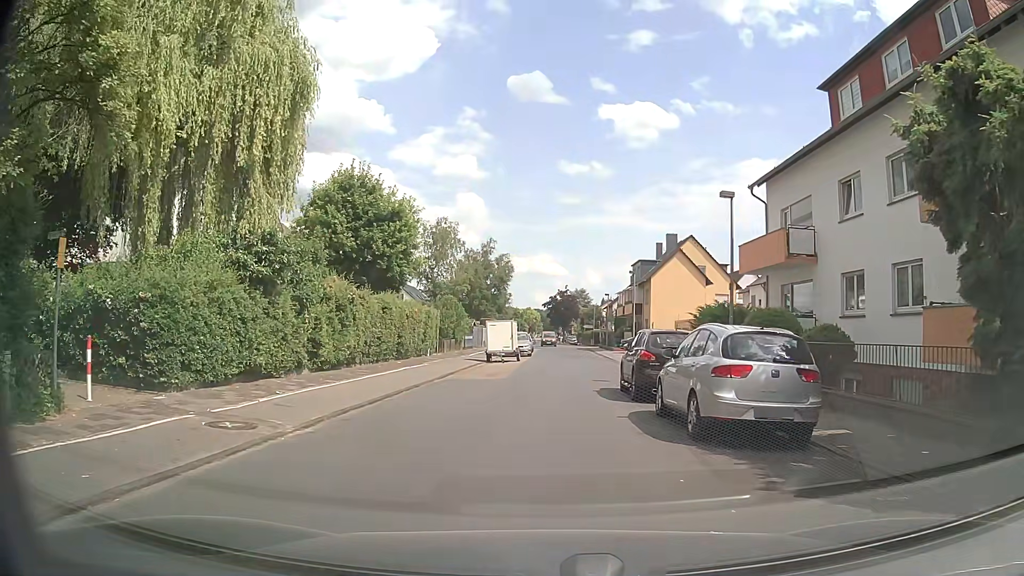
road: residential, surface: asphalt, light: Day
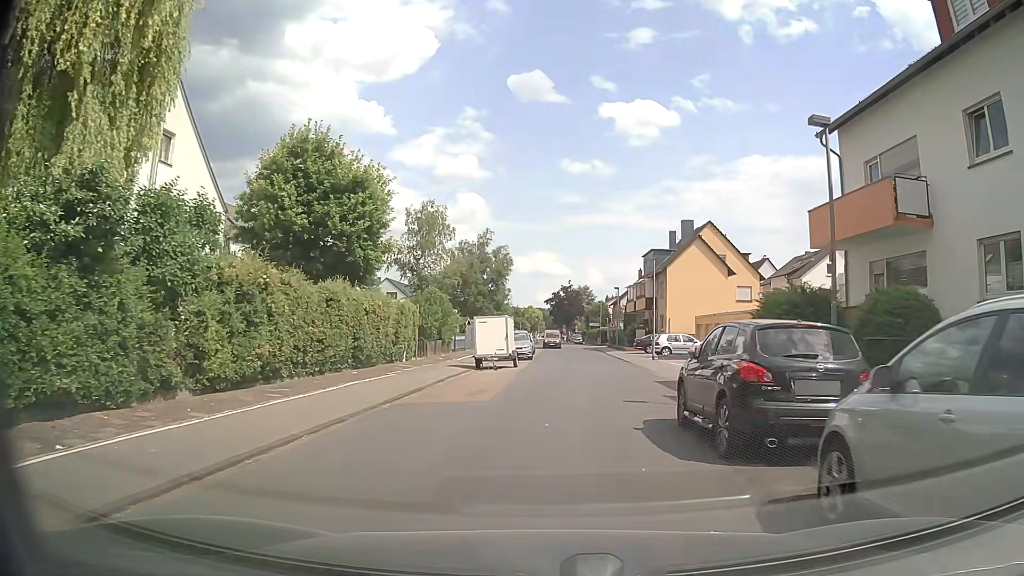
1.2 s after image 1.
(0.0, +7.4) m; 0°
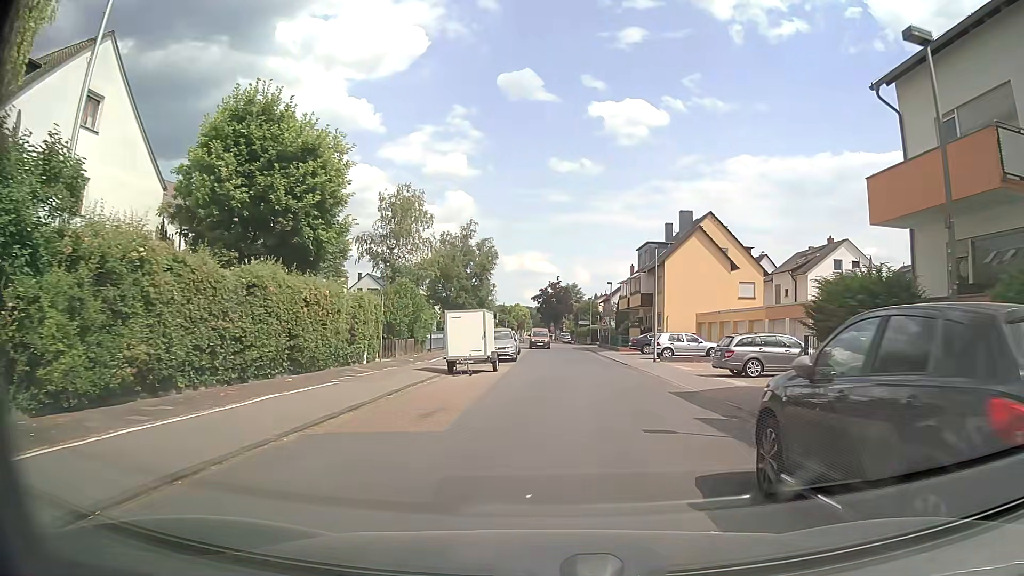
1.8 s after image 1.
(0.0, +4.7) m; +2°
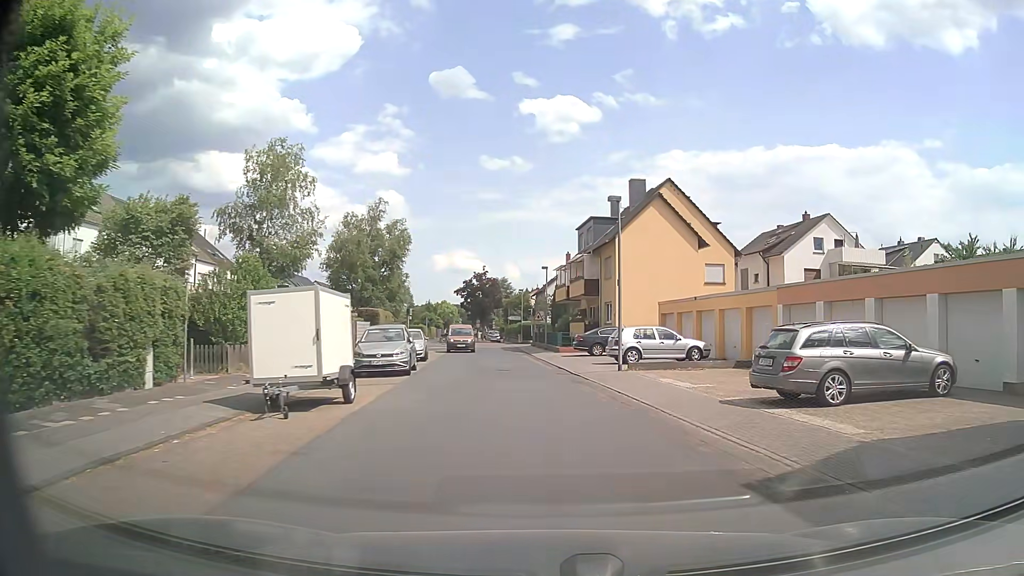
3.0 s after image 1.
(+0.5, +11.0) m; +5°
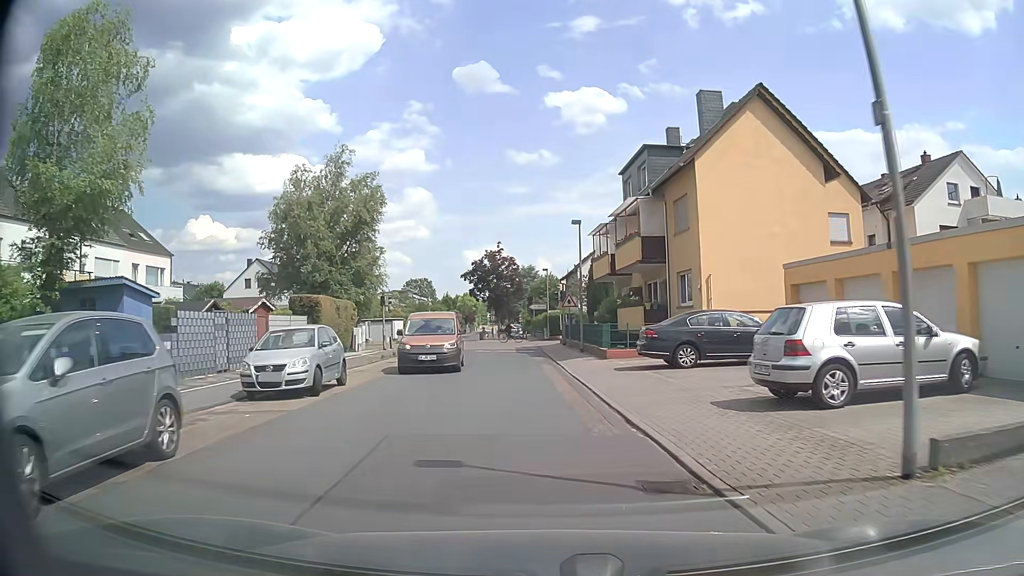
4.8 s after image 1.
(0.0, +16.9) m; -3°
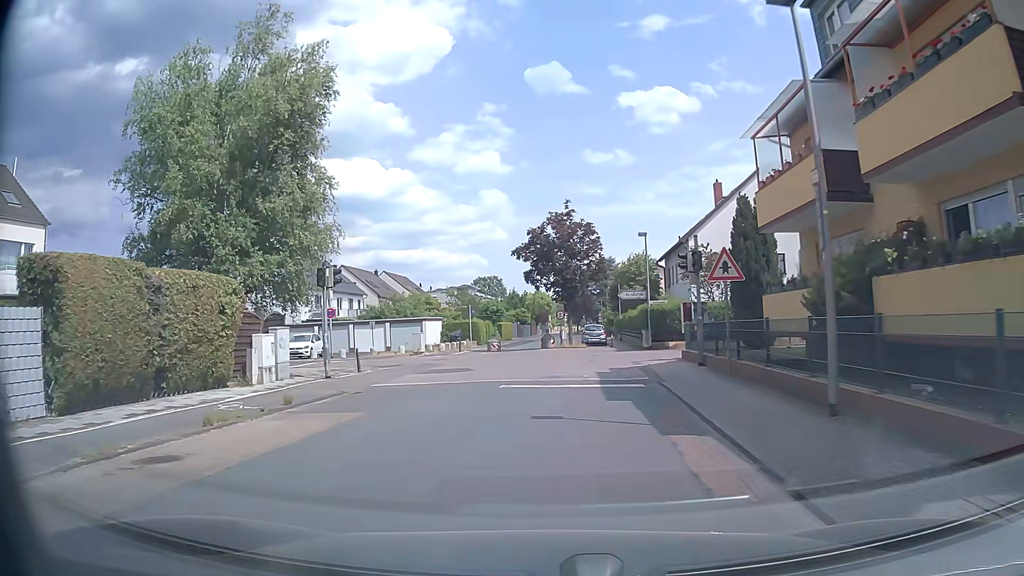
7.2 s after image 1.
(-0.7, +20.5) m; -6°
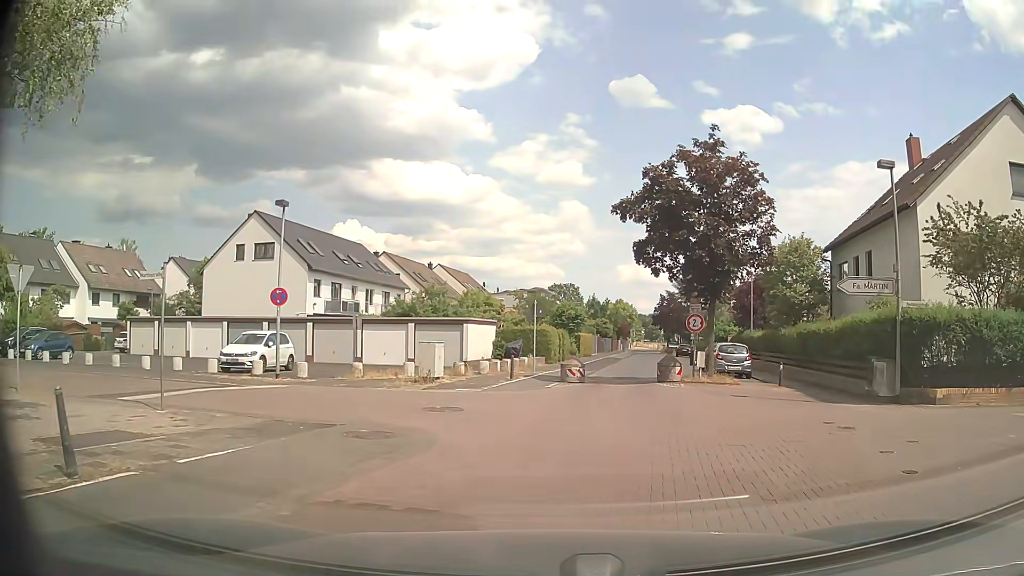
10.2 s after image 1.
(-1.3, +17.2) m; -8°
